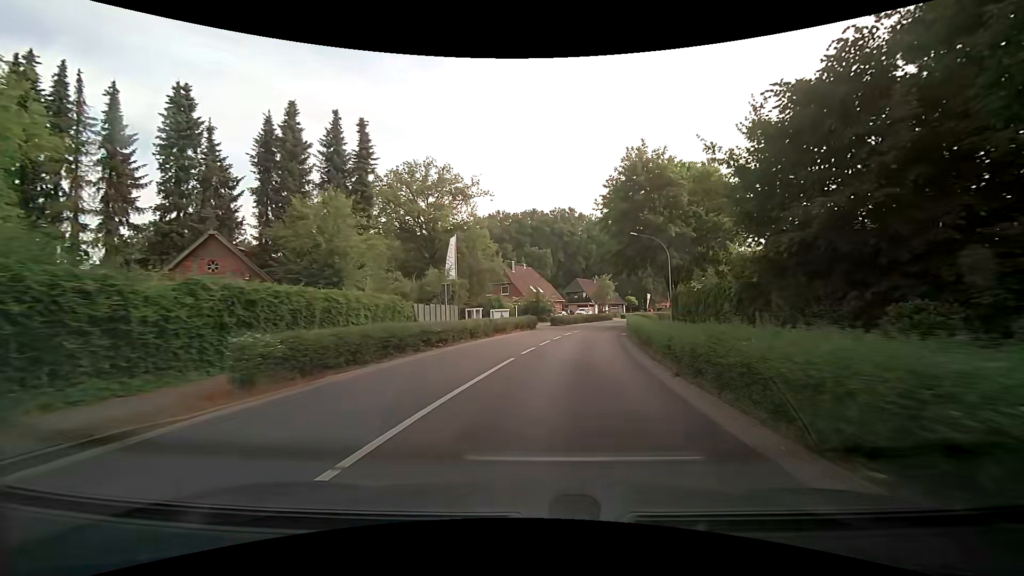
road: secondary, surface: asphalt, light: Day
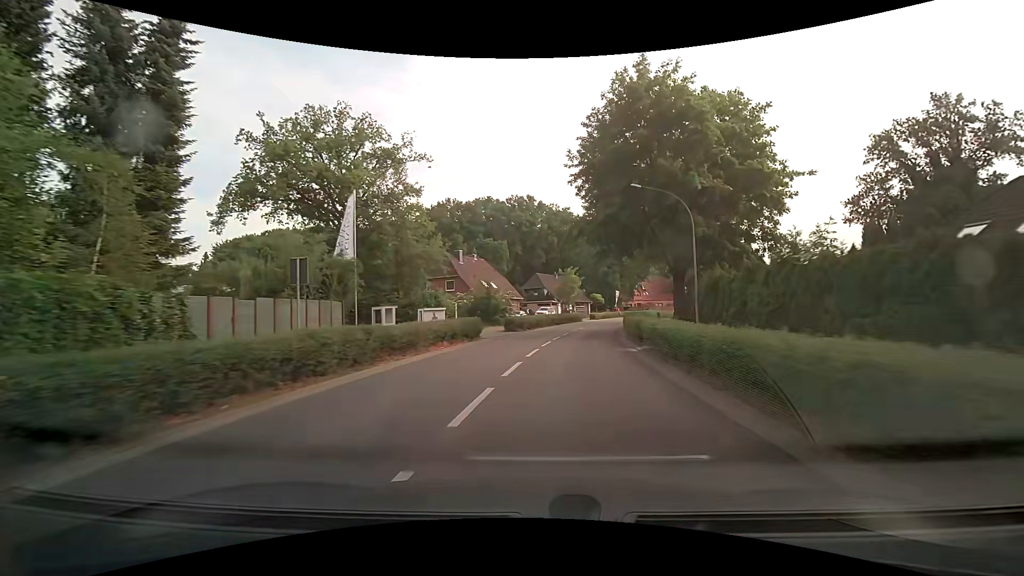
(+0.5, +15.0) m; +5°
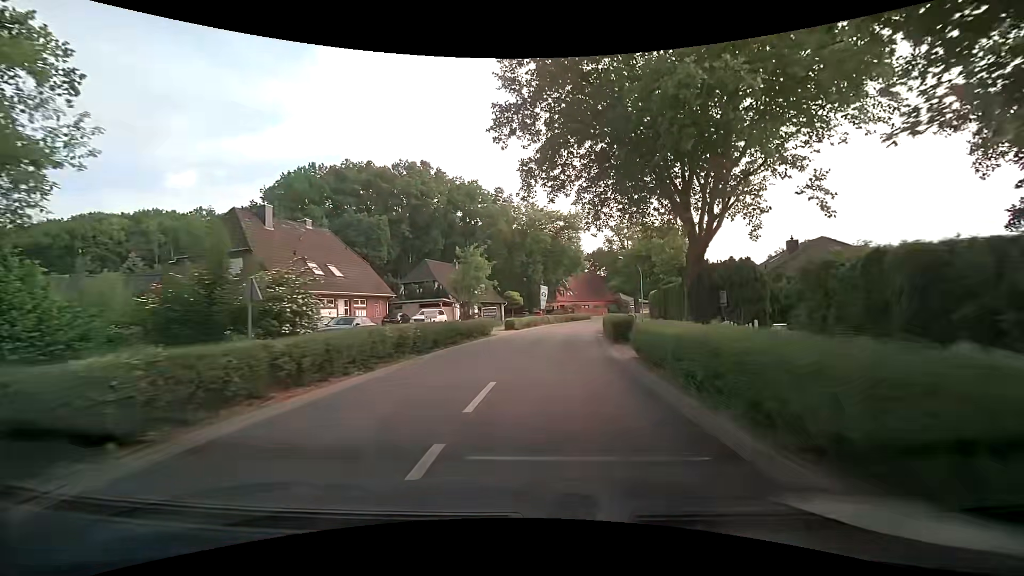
(+2.6, +30.3) m; +10°
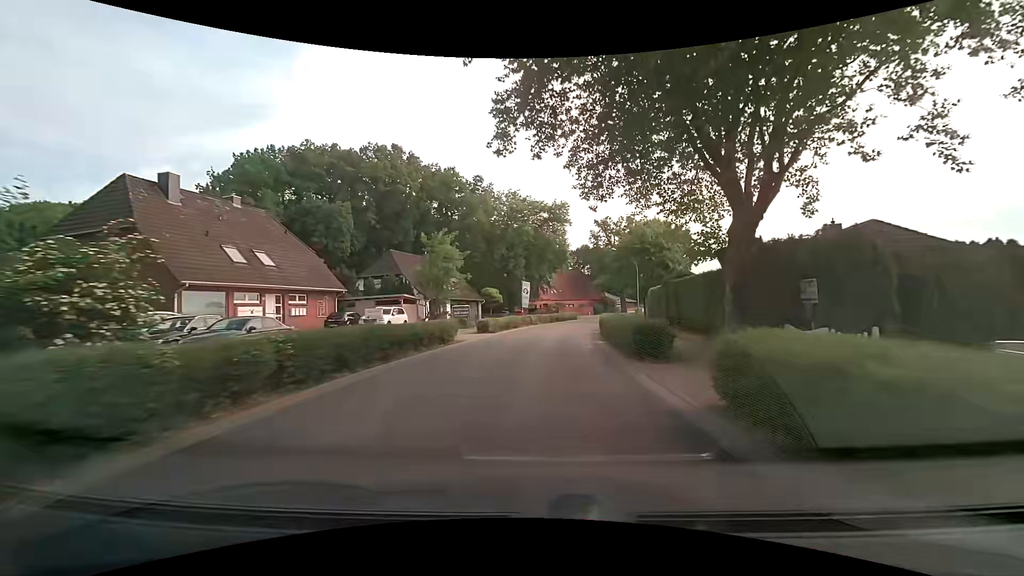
(+0.2, +7.7) m; +2°
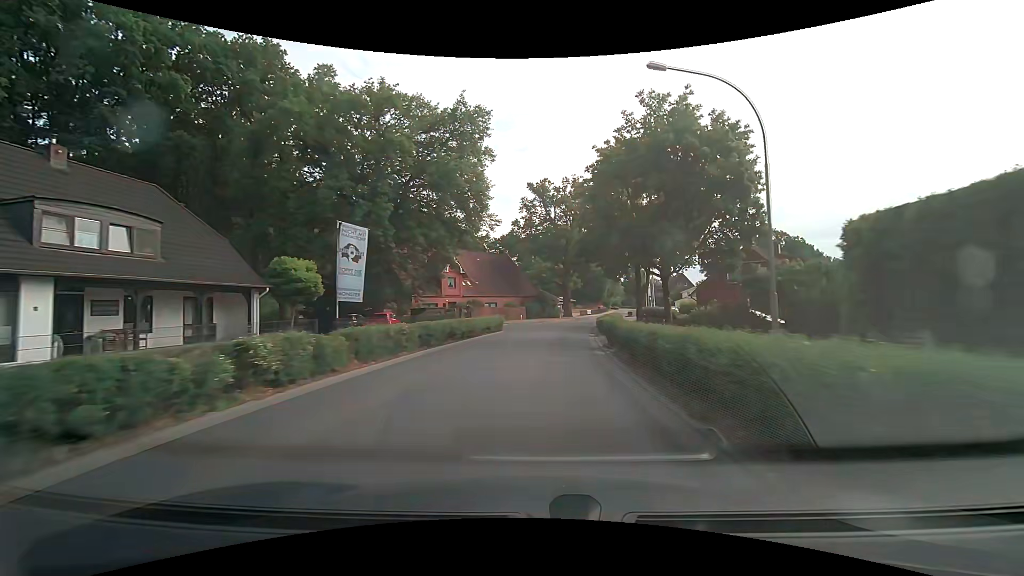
(+3.5, +39.2) m; +9°
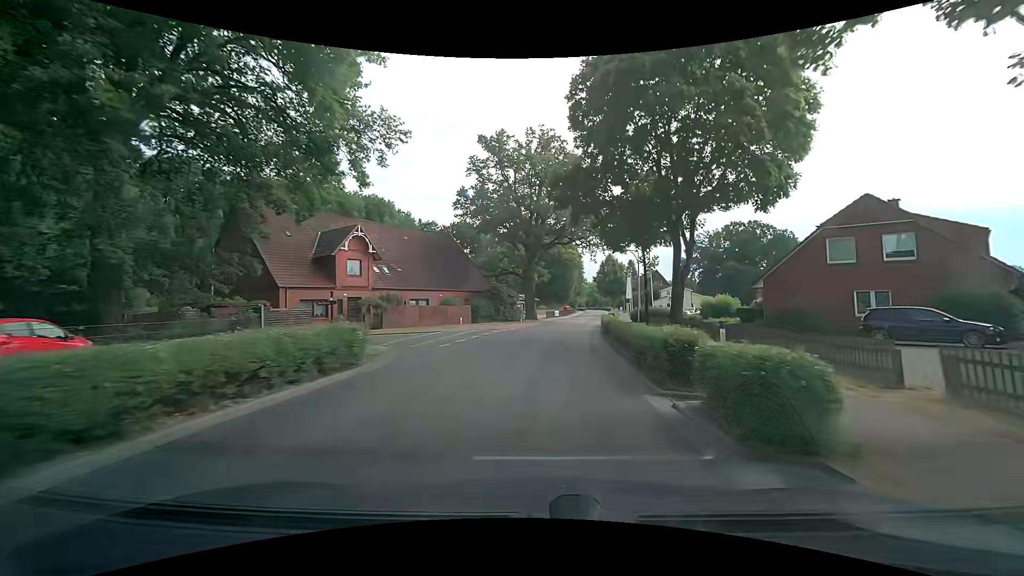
(+0.9, +23.5) m; +5°
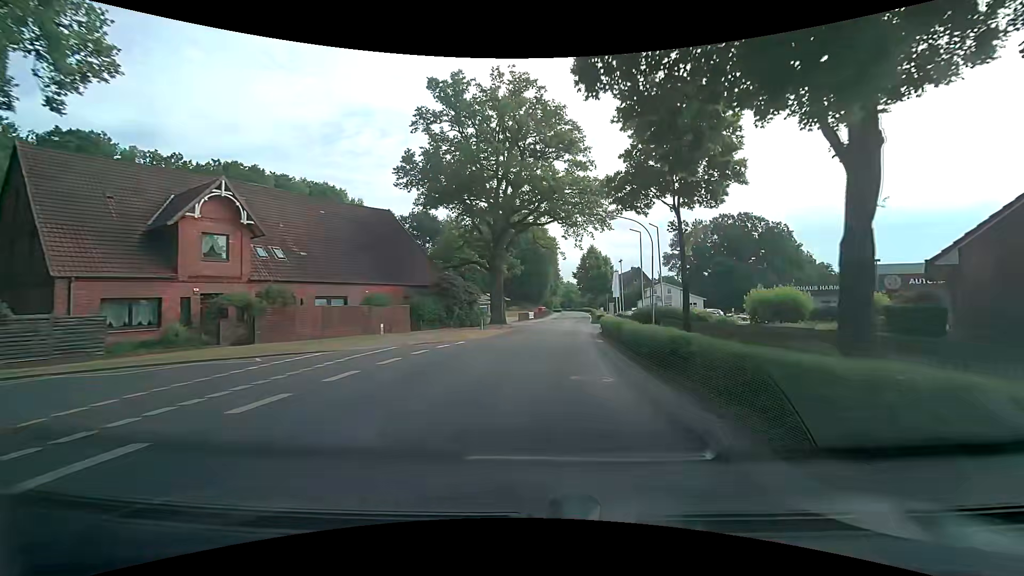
(+0.4, +15.4) m; +3°
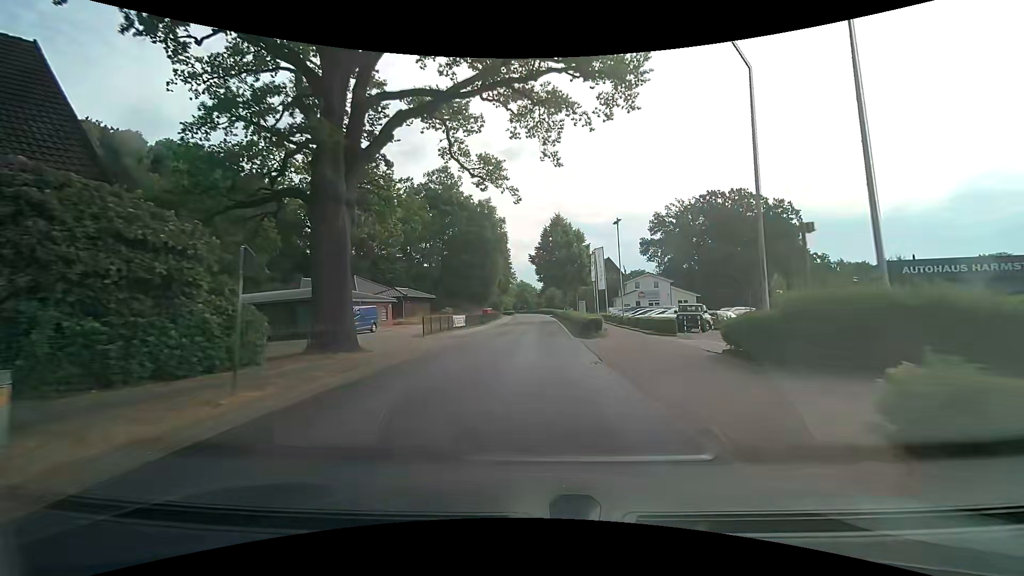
(+1.7, +30.2) m; +6°
(0, +10) (0, +20) (0, +30) (0, +40) (0, +50) (0, +60) (0, +70) (0, +80) (0, +90) (0, +100) m
